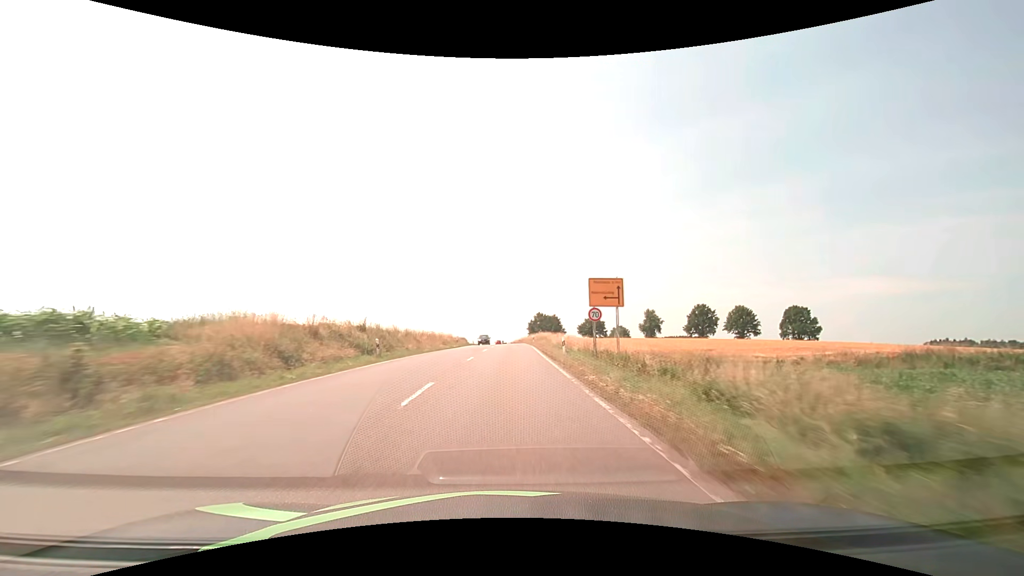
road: secondary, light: Day
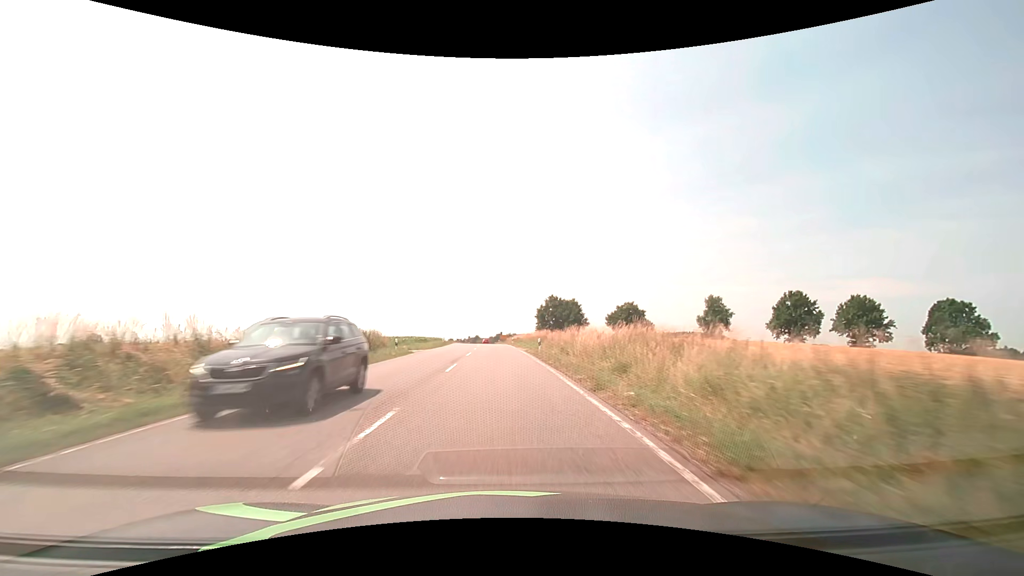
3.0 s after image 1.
(+0.6, +65.3) m; 0°
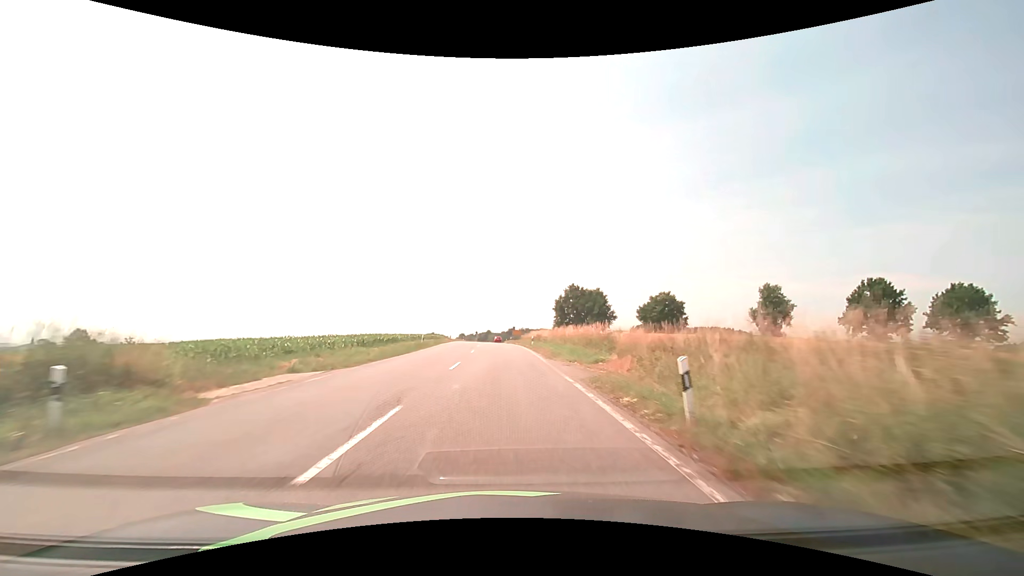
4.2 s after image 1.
(-0.3, +24.3) m; -1°
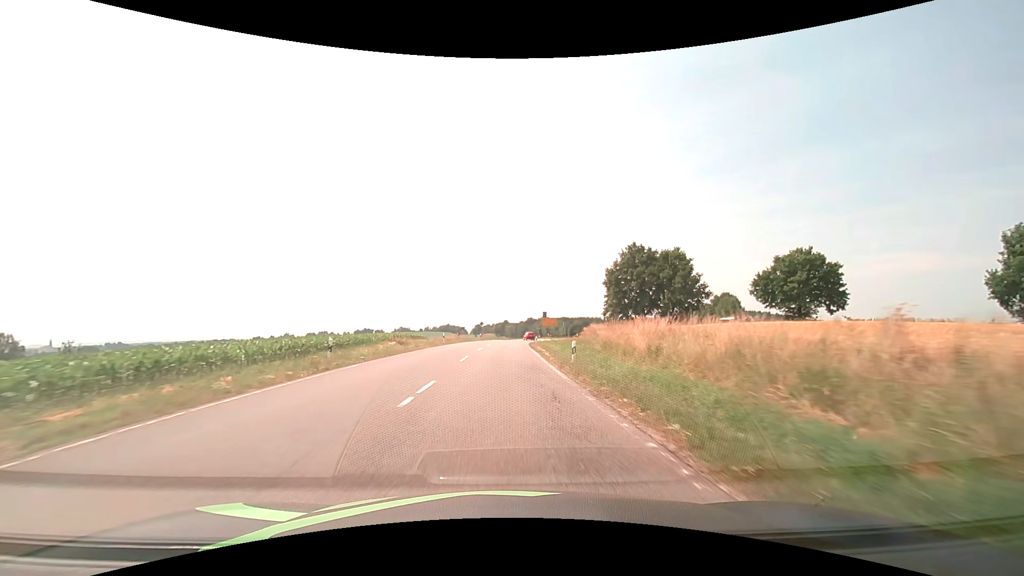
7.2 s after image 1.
(-1.1, +57.0) m; -2°
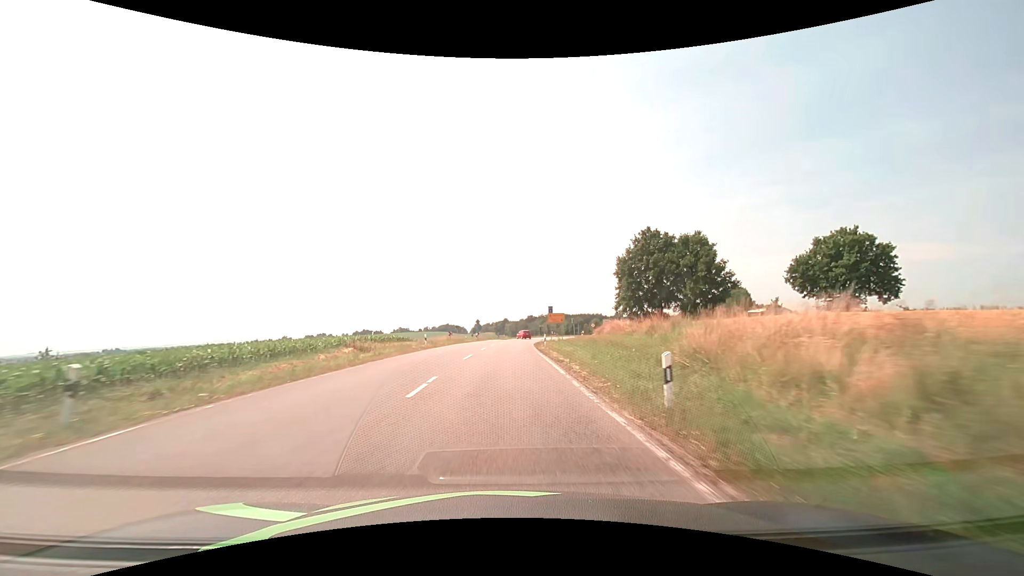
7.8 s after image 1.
(0.0, +11.1) m; 0°
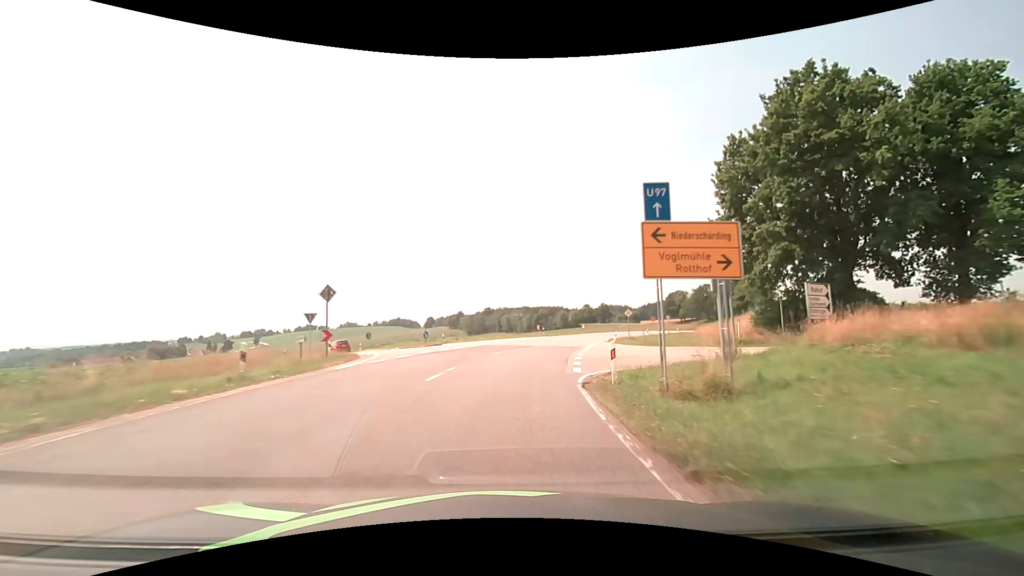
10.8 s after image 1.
(+1.0, +54.9) m; +4°
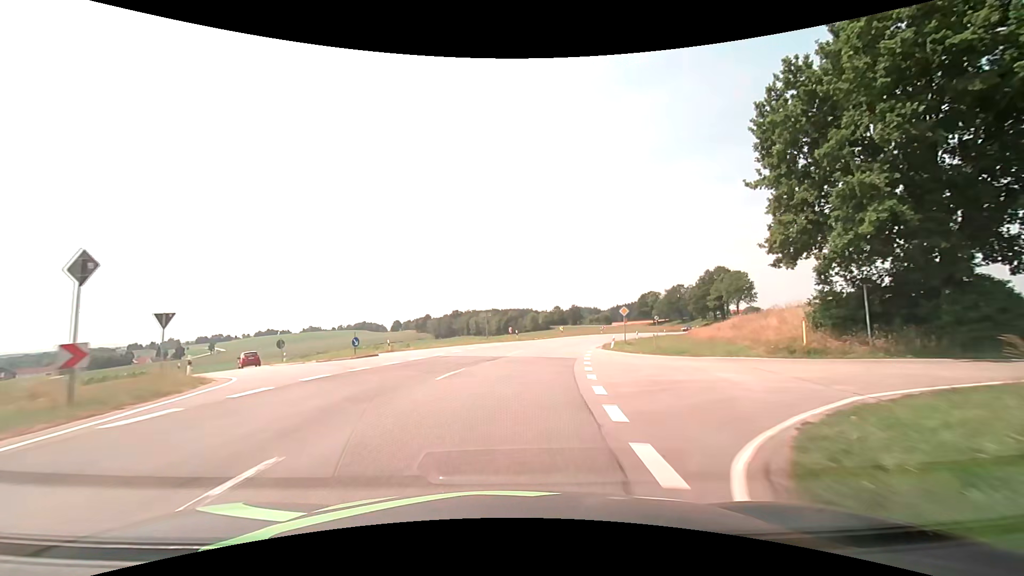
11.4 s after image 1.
(+0.4, +10.9) m; +4°
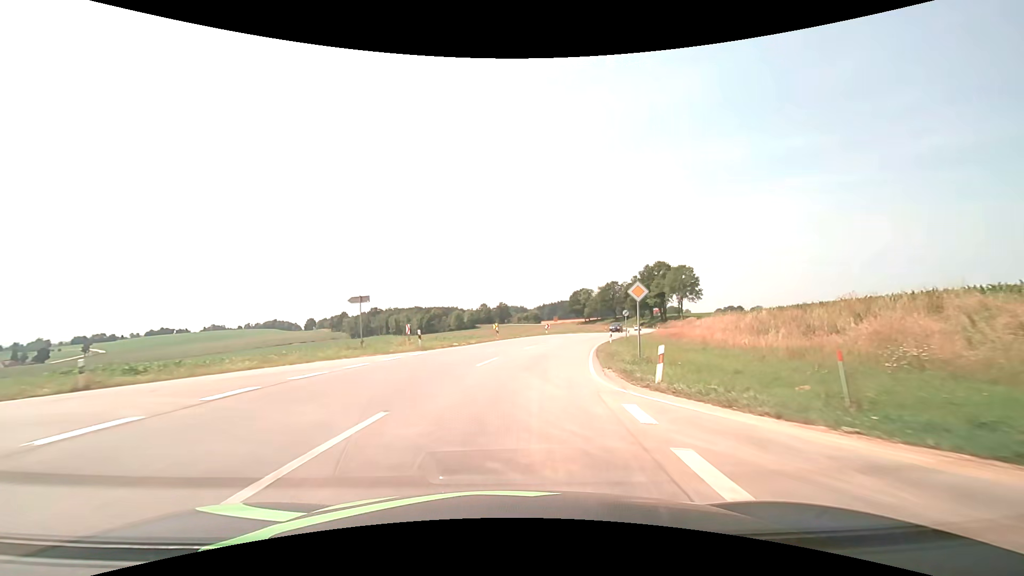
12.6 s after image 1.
(+1.4, +21.6) m; +8°
(0, +10) (+2, +20) (+3, +30) (+6, +39) (+9, +49) (+12, +59) (+15, +68) (+19, +77) (+23, +86) (+27, +96) m
